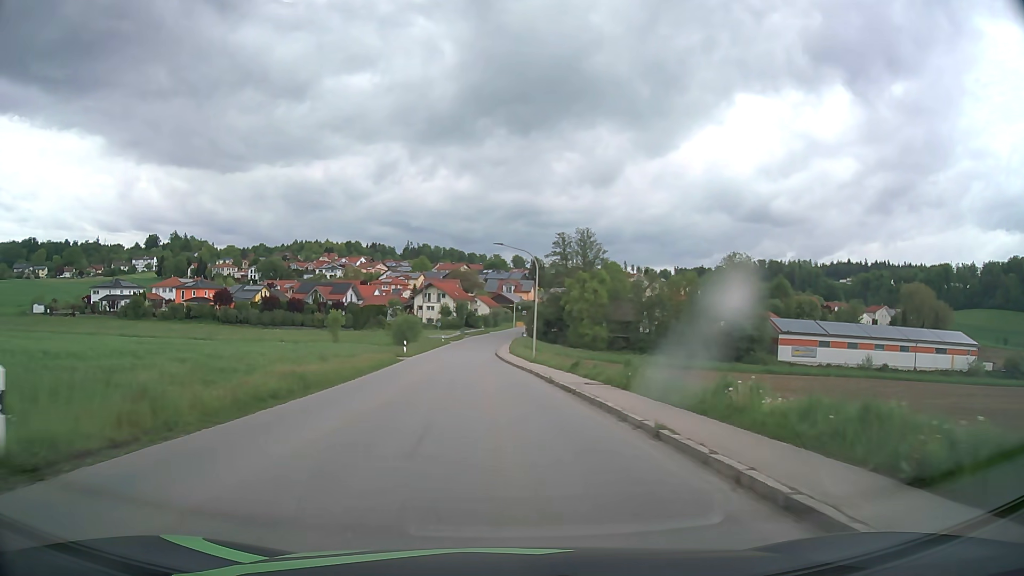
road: tertiary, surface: asphalt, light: Day
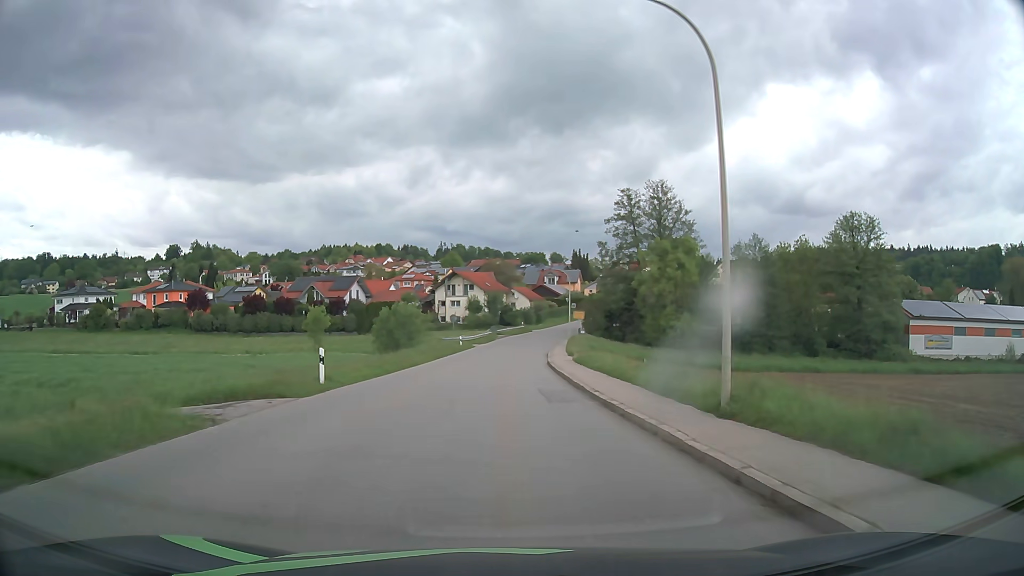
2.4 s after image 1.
(-1.1, +31.7) m; -3°
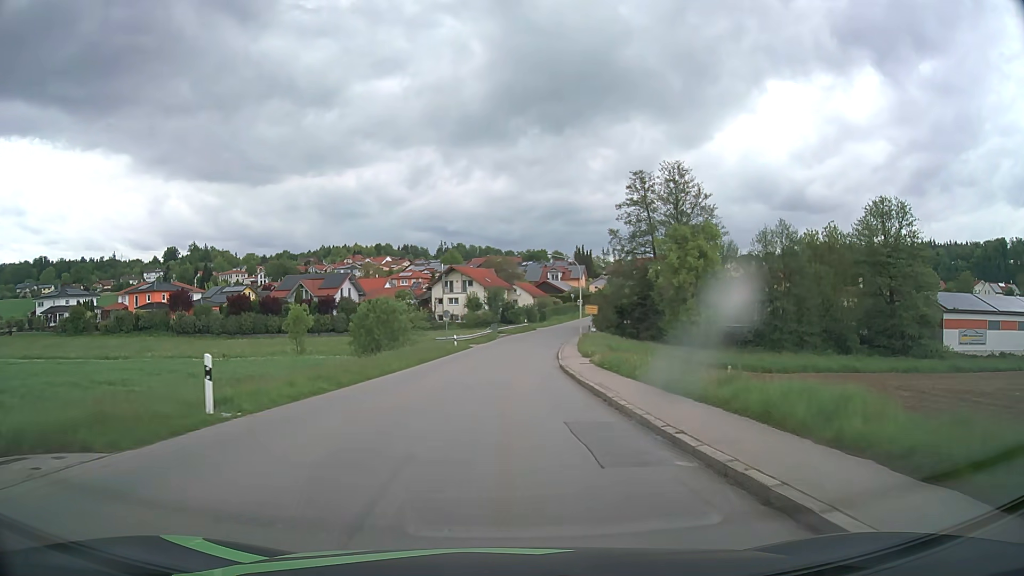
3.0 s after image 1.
(0.0, +7.9) m; 0°
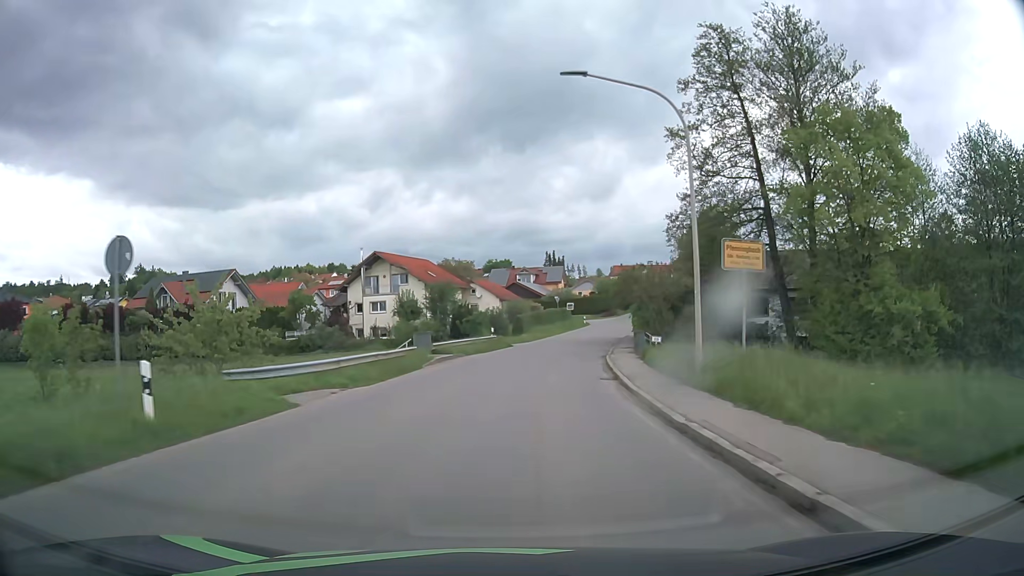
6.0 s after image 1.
(+0.6, +39.4) m; +3°
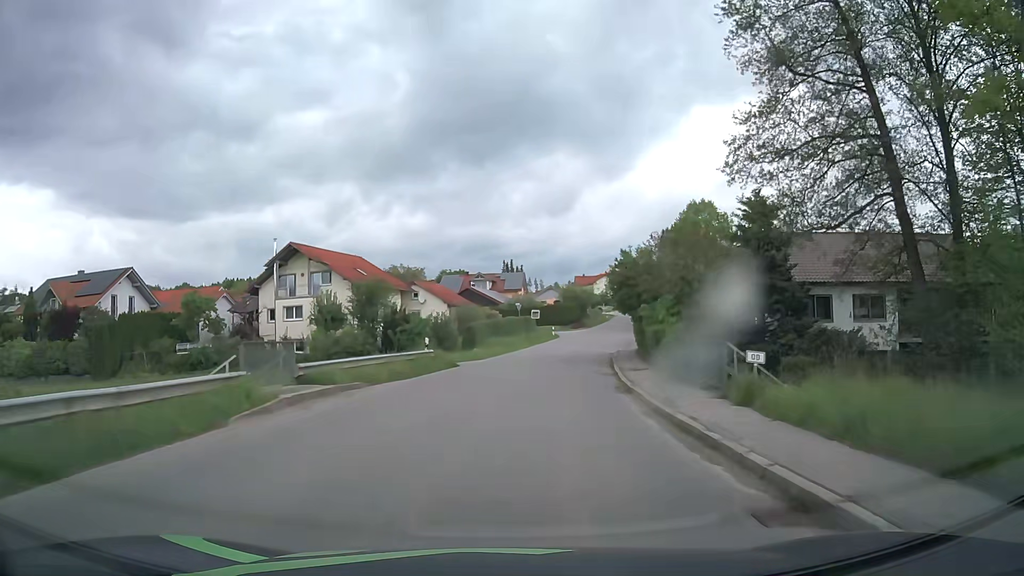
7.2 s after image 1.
(+0.5, +15.6) m; +4°
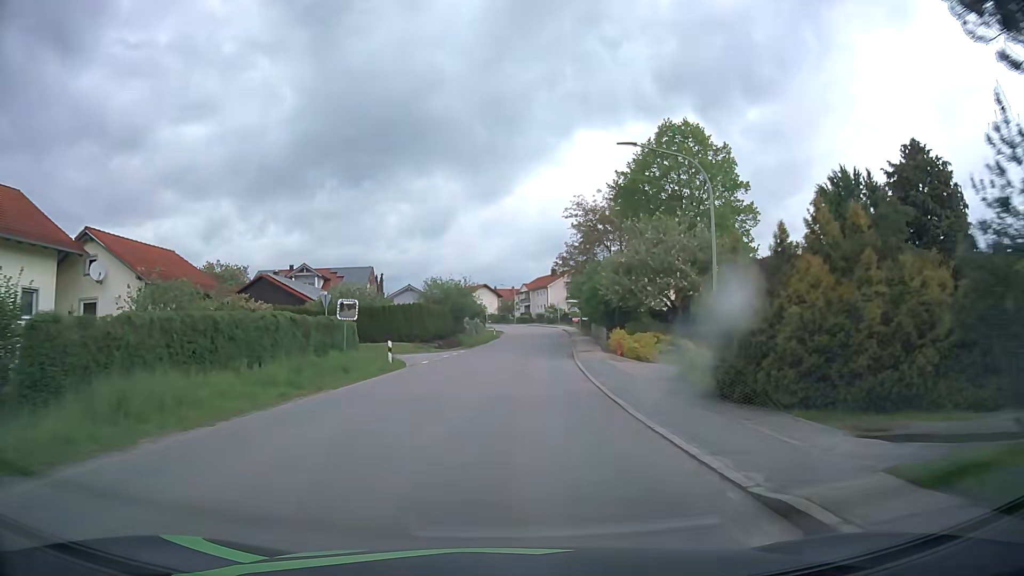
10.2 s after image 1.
(+3.8, +38.5) m; +11°
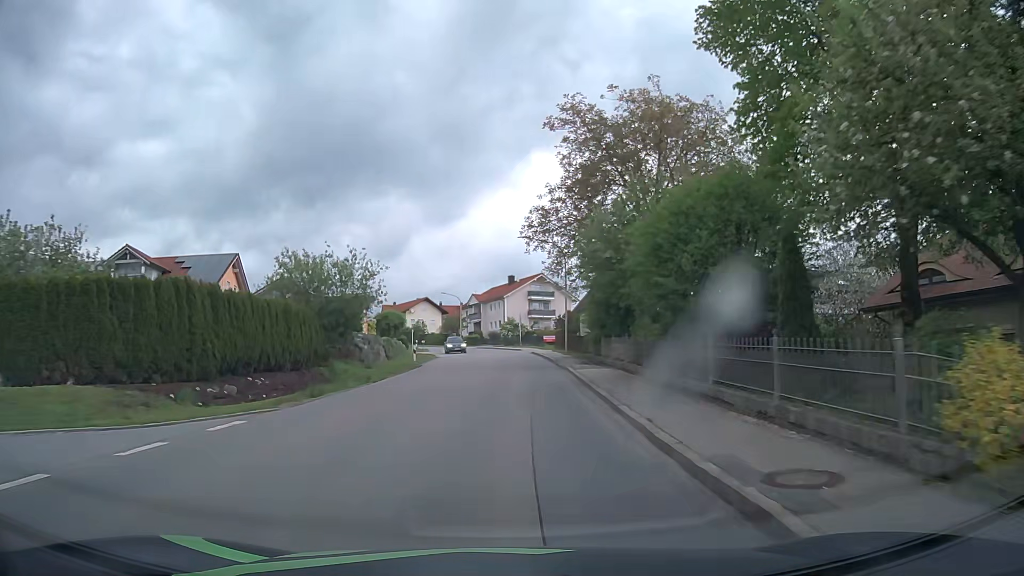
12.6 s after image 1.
(+1.3, +30.6) m; +4°
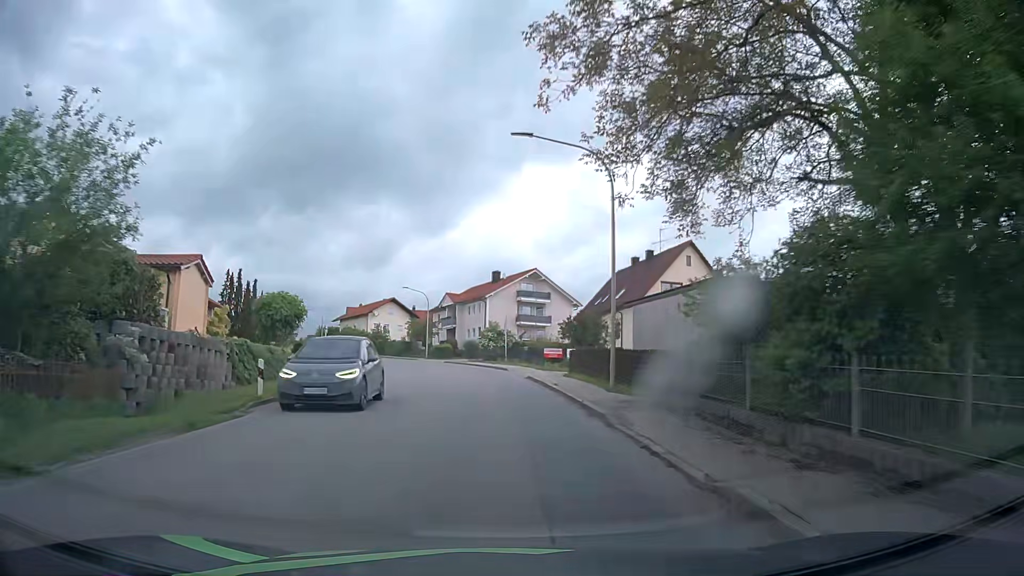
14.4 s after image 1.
(+0.2, +22.8) m; +2°
(0, +10) (0, +20) (-1, +30) (-3, +40) (-5, +50) (-8, +59) (-12, +68) (-16, +77) (-21, +86) (-26, +95) m
